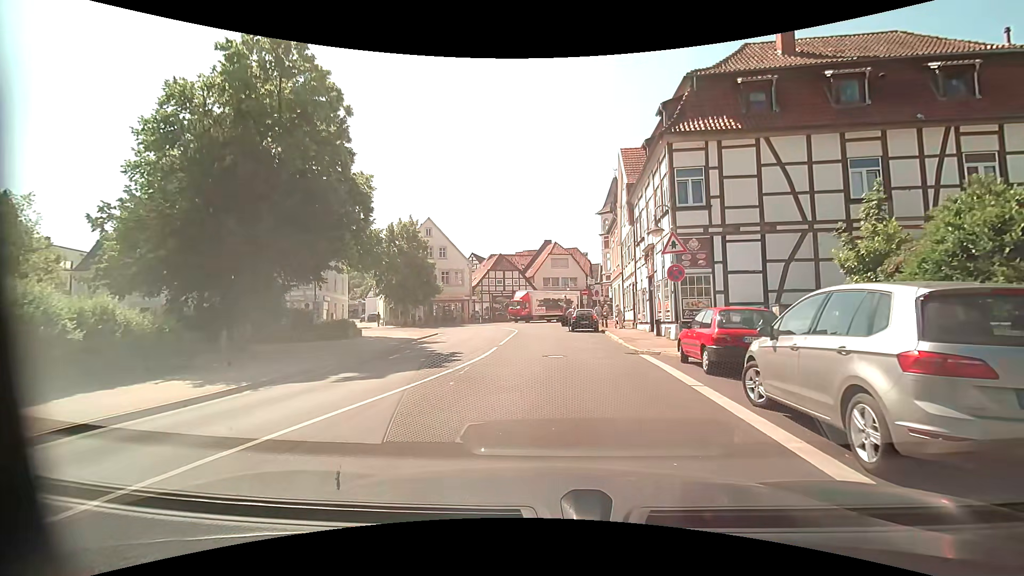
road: residential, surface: asphalt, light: Day
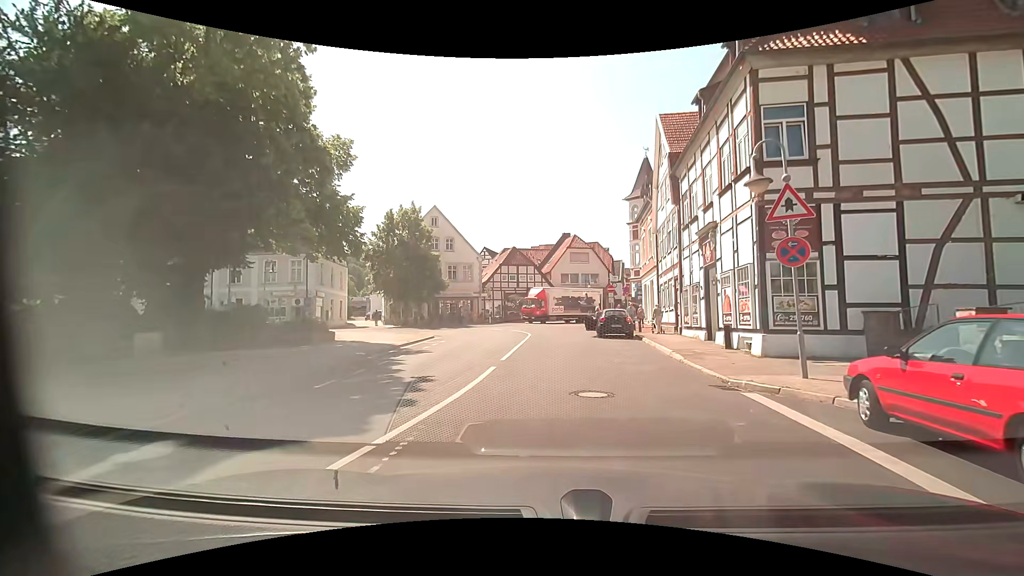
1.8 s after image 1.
(-0.1, +6.4) m; -1°
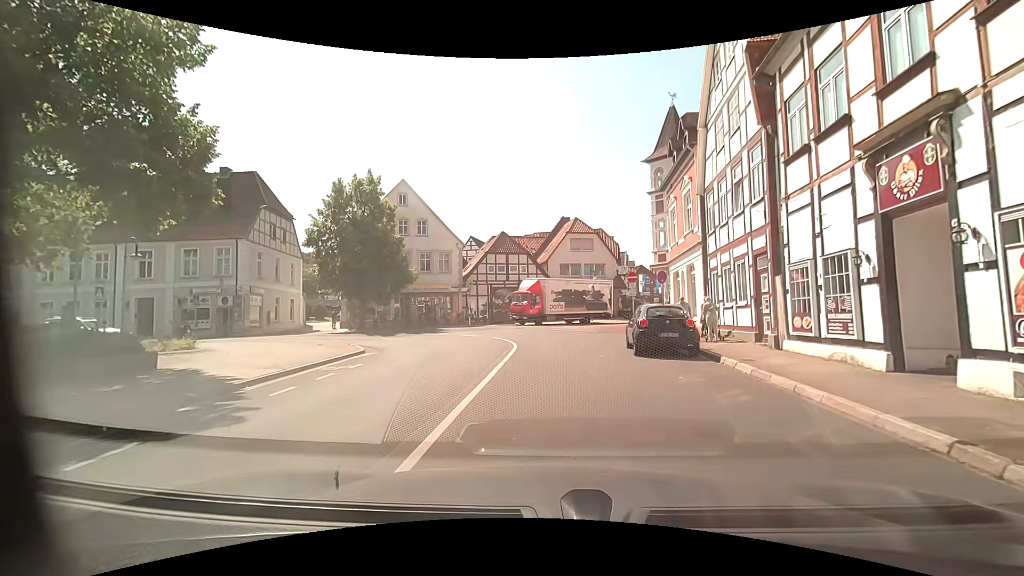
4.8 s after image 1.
(-0.1, +10.9) m; -2°
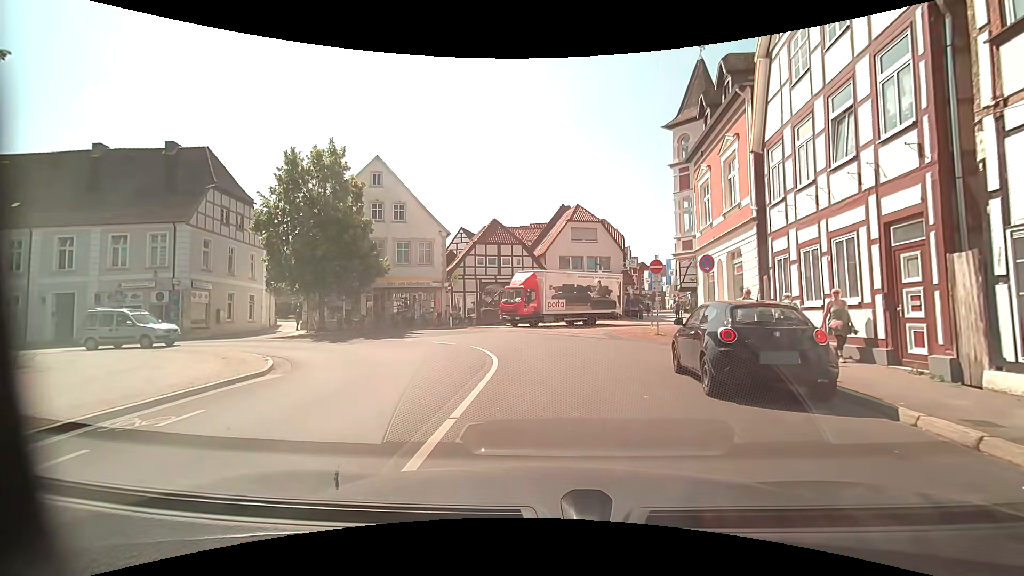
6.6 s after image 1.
(+0.2, +6.4) m; +2°
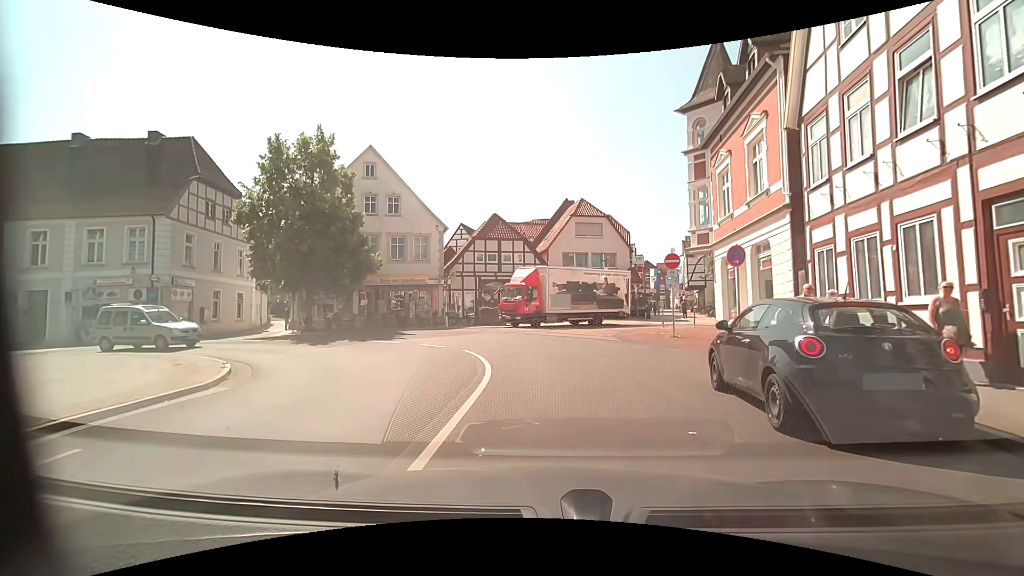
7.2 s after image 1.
(0.0, +2.1) m; +1°
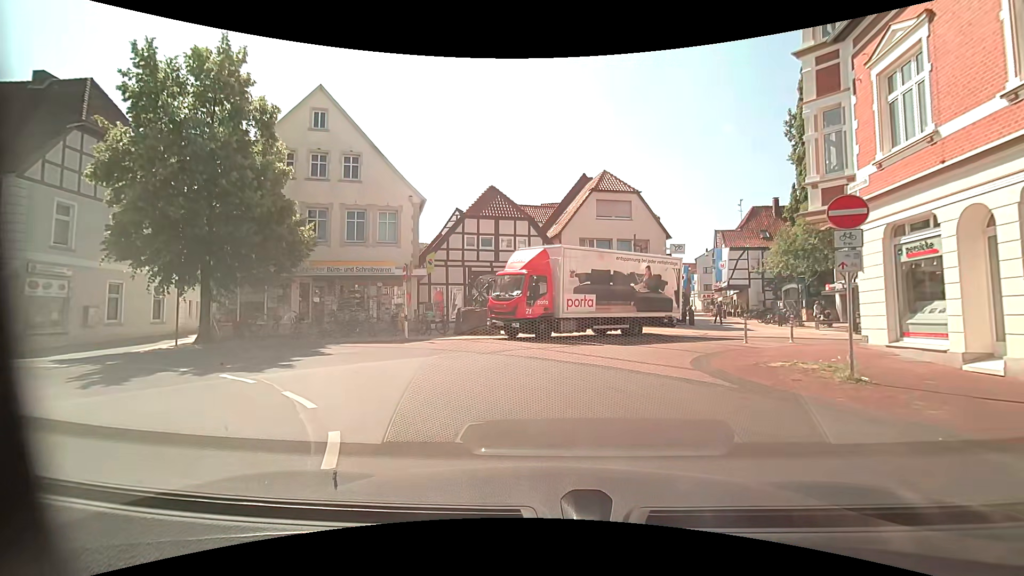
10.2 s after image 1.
(-0.4, +10.1) m; -3°
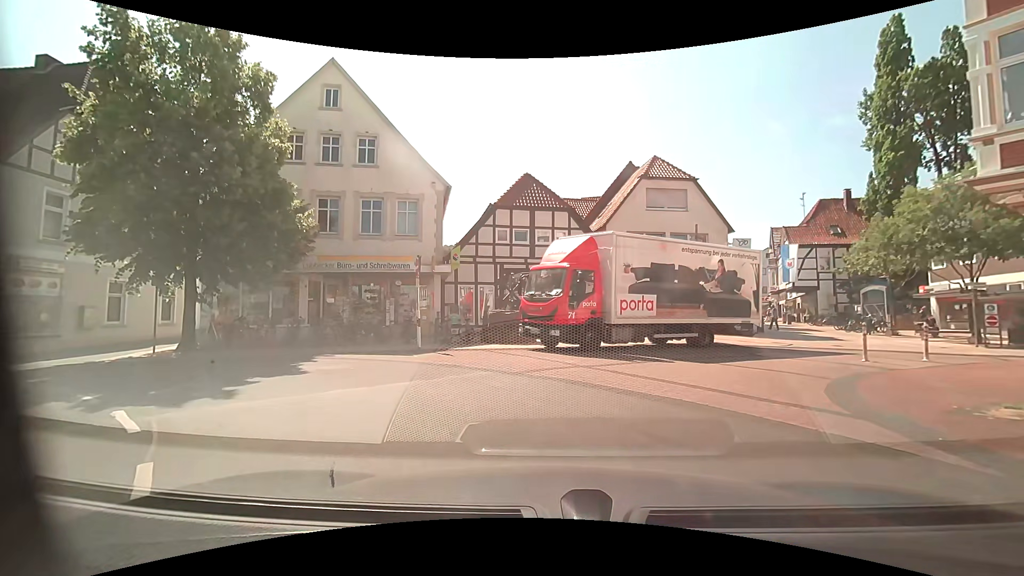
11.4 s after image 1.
(-0.1, +3.7) m; -6°
